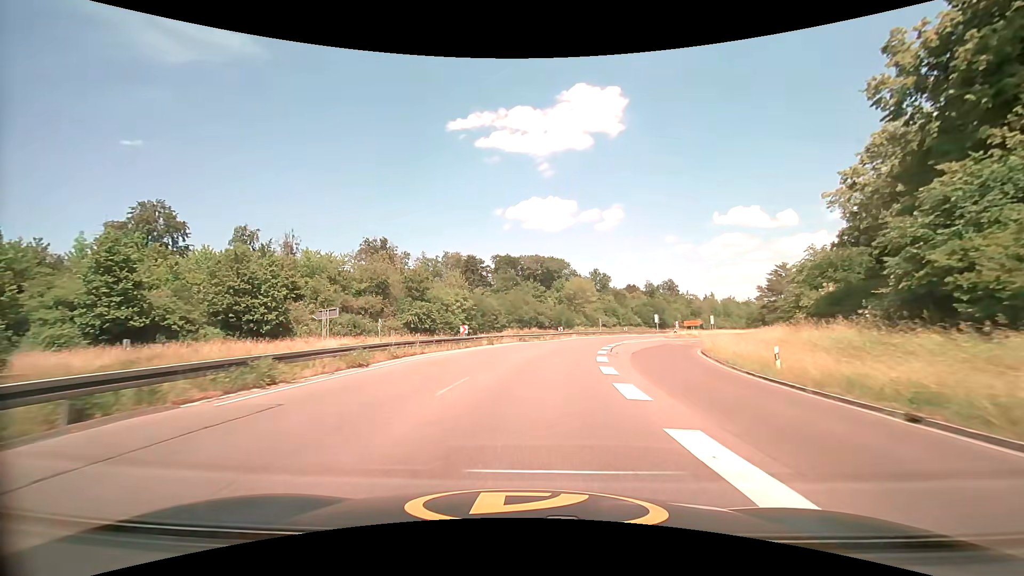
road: trunk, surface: asphalt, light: Day
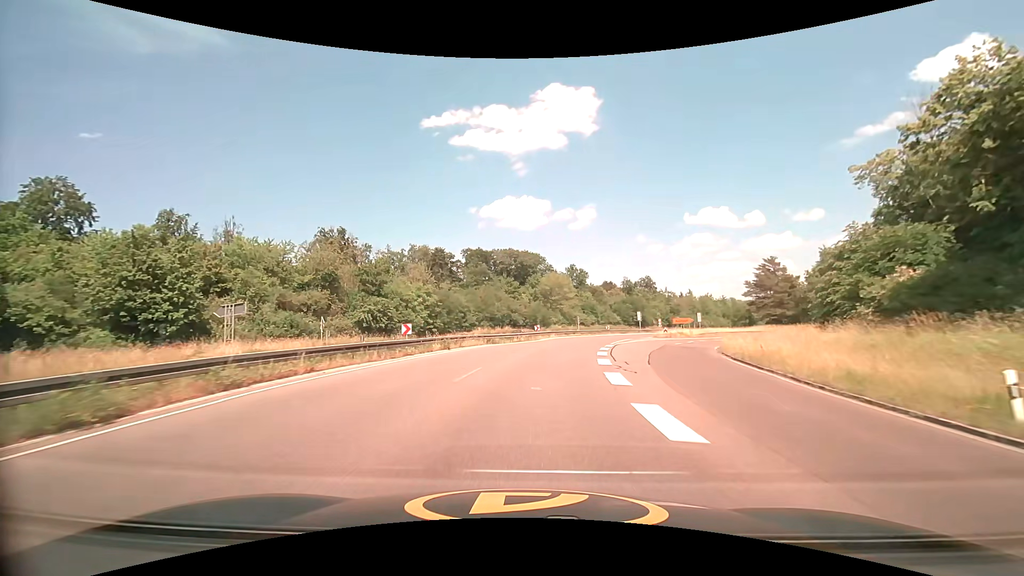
(+0.3, +9.8) m; +3°
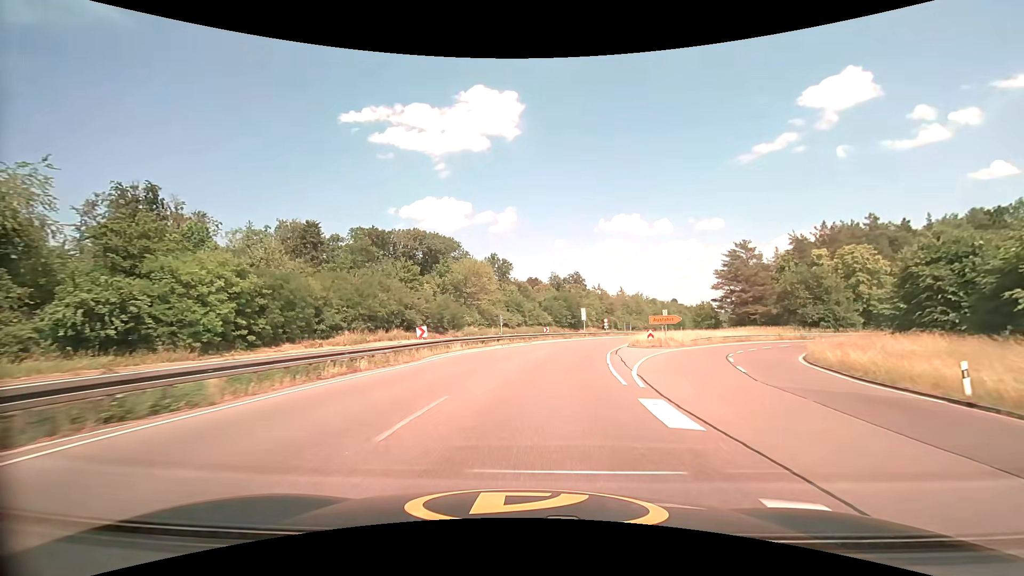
(+2.2, +29.7) m; +9°
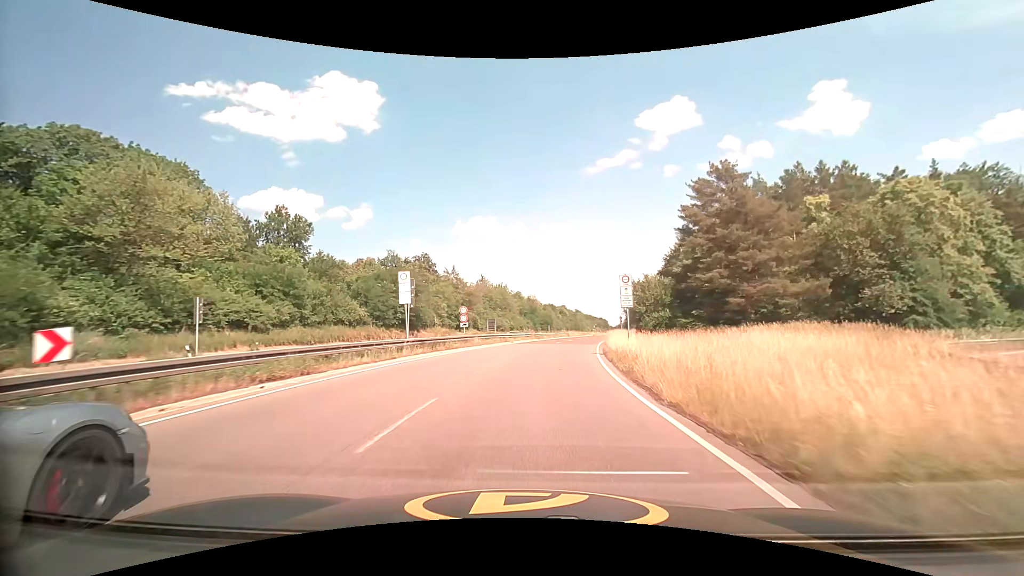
(+6.9, +47.1) m; +16°
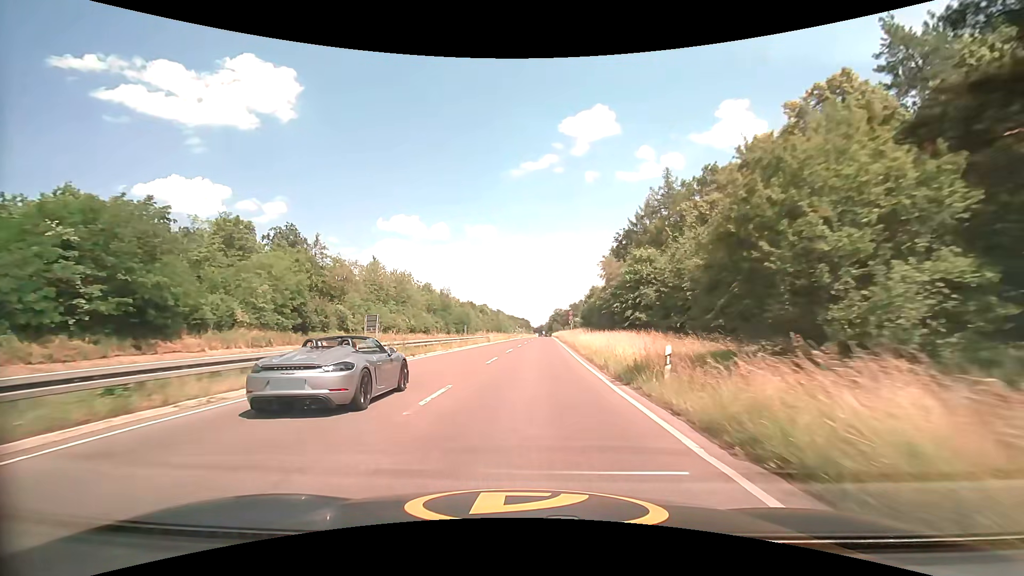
(+3.1, +36.9) m; +9°
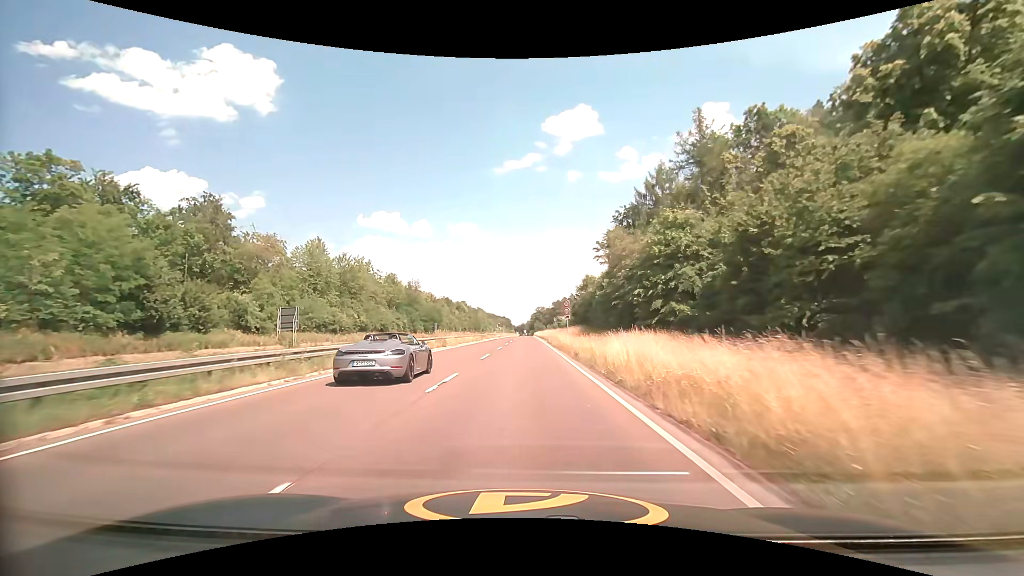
(+0.4, +19.7) m; +2°
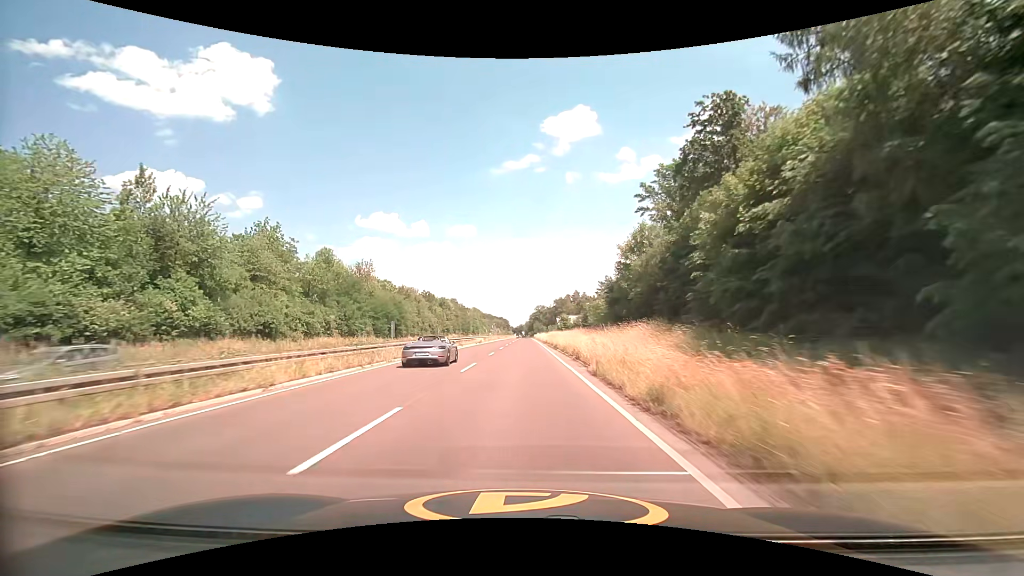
(+0.6, +41.8) m; +1°
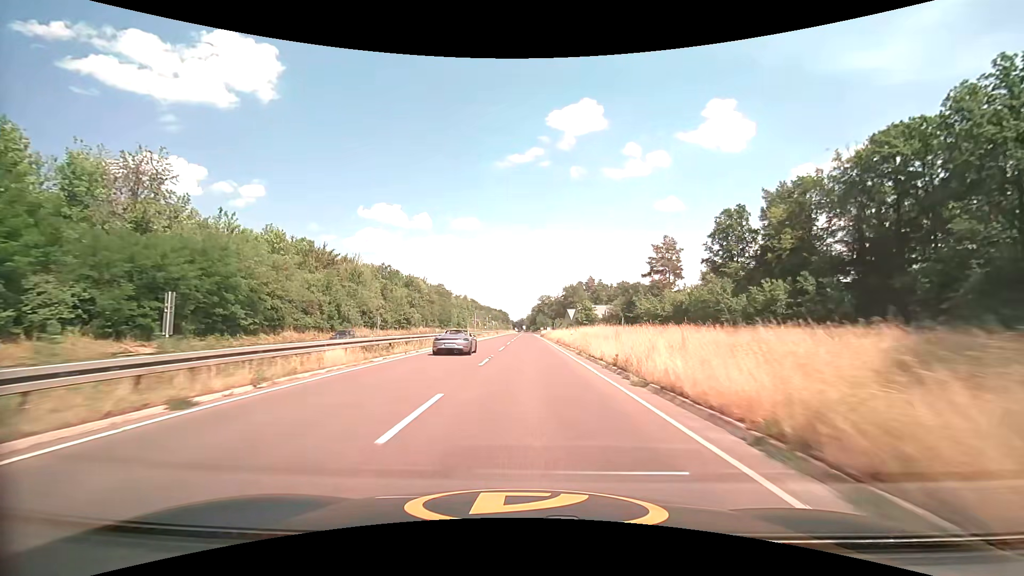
(-0.6, +59.7) m; -1°
(0, +10) (0, +20) (0, +30) (0, +40) (+1, +50) (+1, +60) (+1, +70) (+1, +80) (+1, +90) (+1, +100) m
